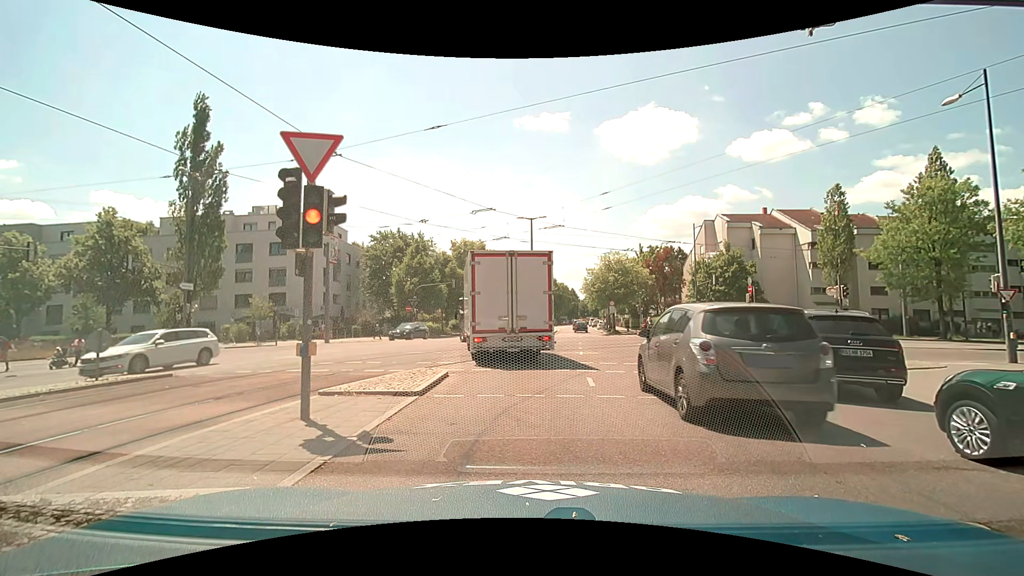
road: secondary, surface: asphalt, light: Day
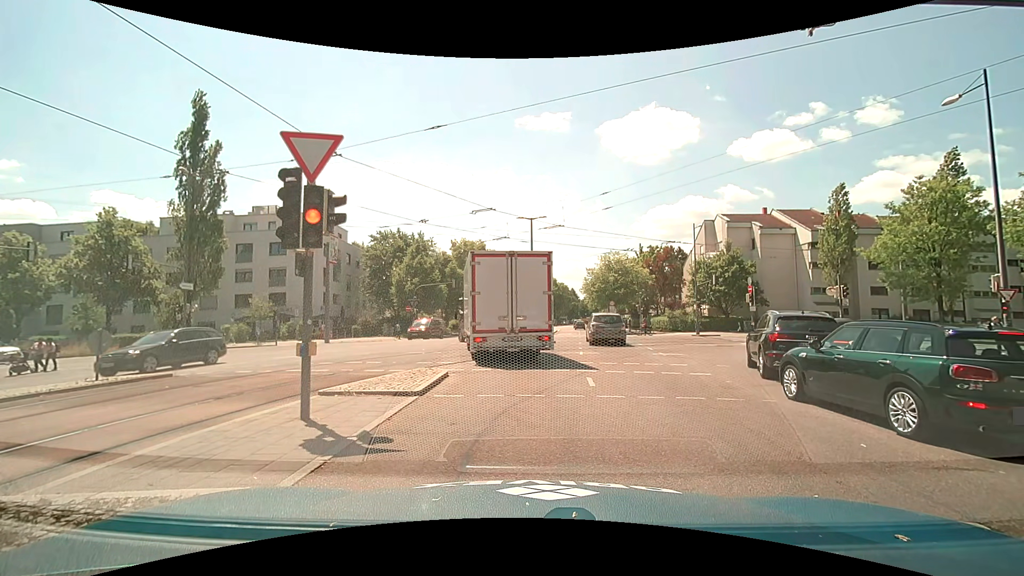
(0.0, 0.0) m; 0°
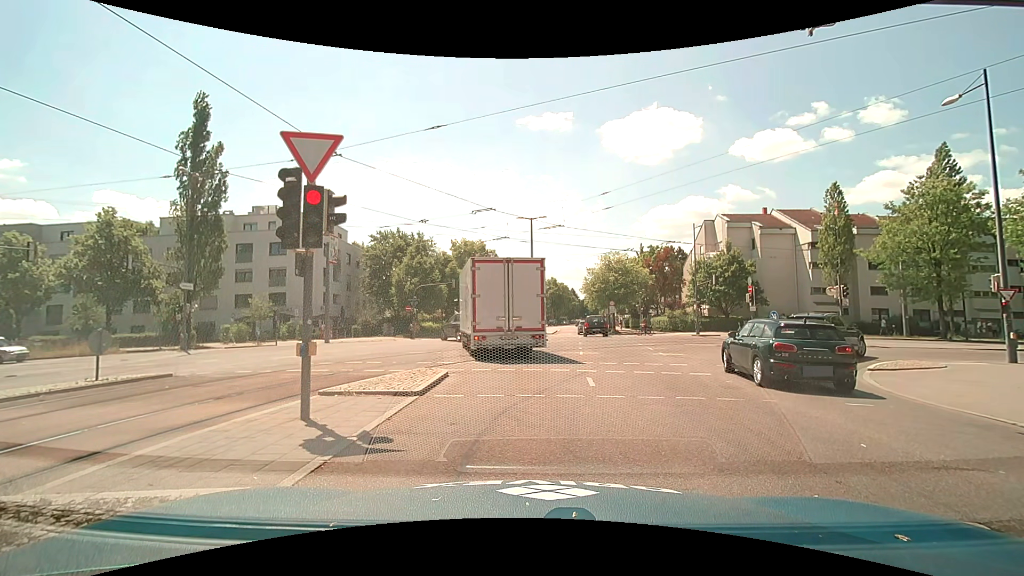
(0.0, 0.0) m; 0°
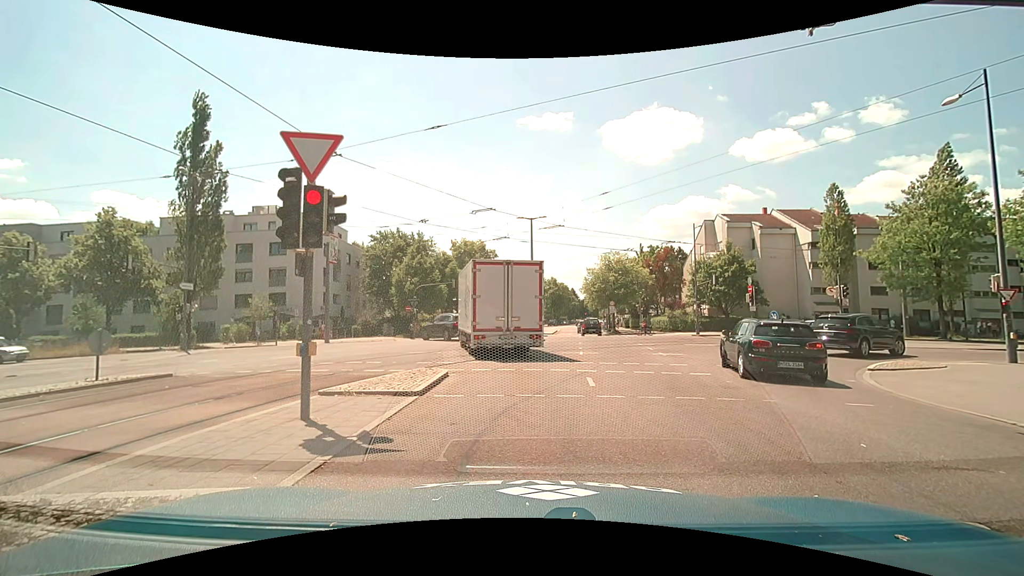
(0.0, 0.0) m; 0°
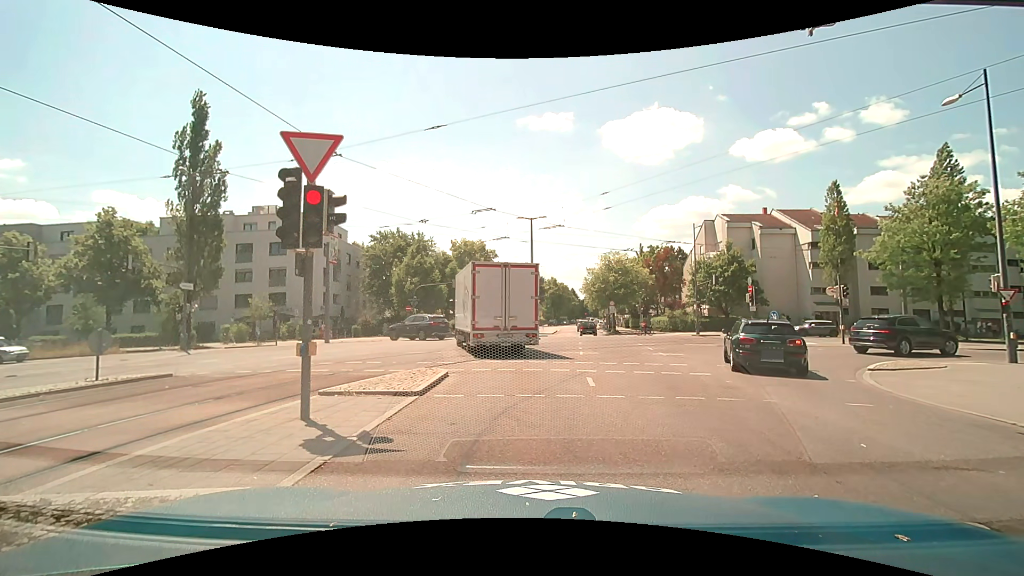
(0.0, 0.0) m; 0°
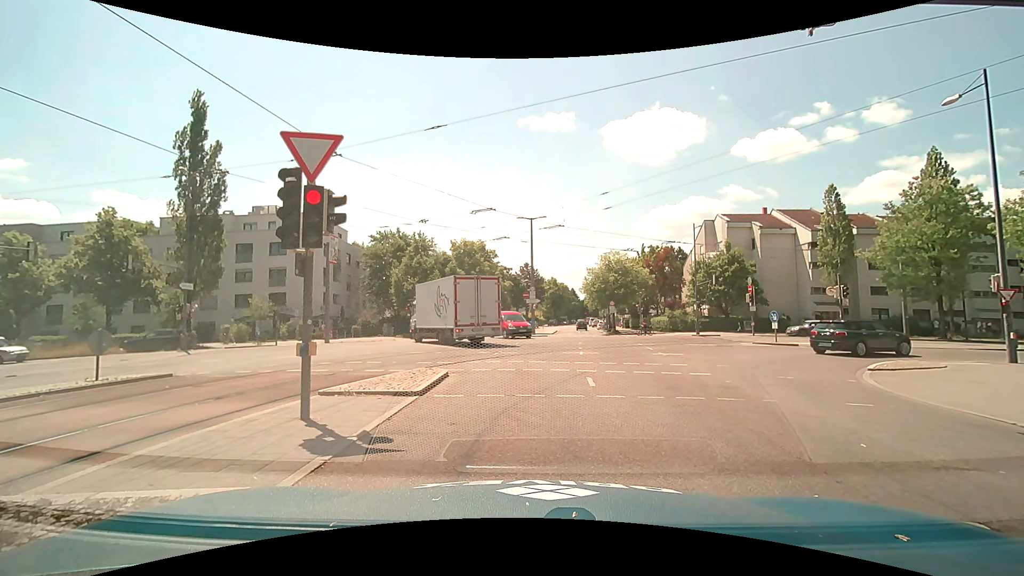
(0.0, 0.0) m; 0°
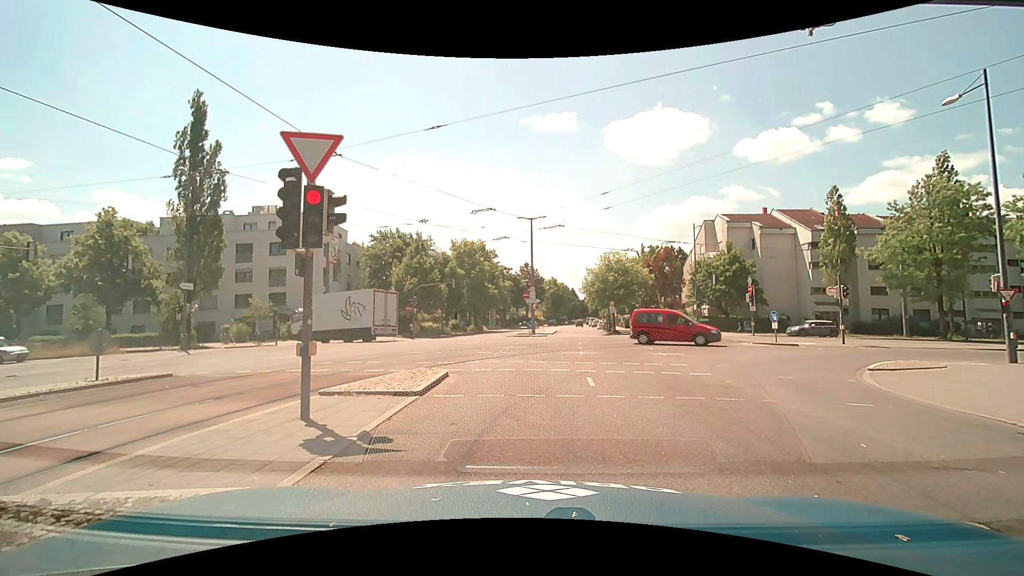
(0.0, 0.0) m; 0°
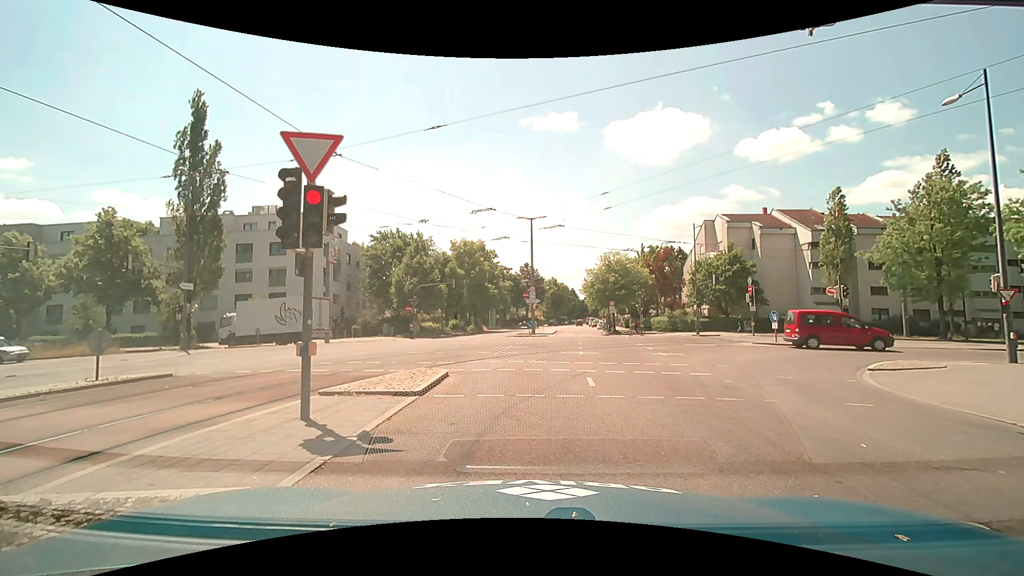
(0.0, 0.0) m; 0°
